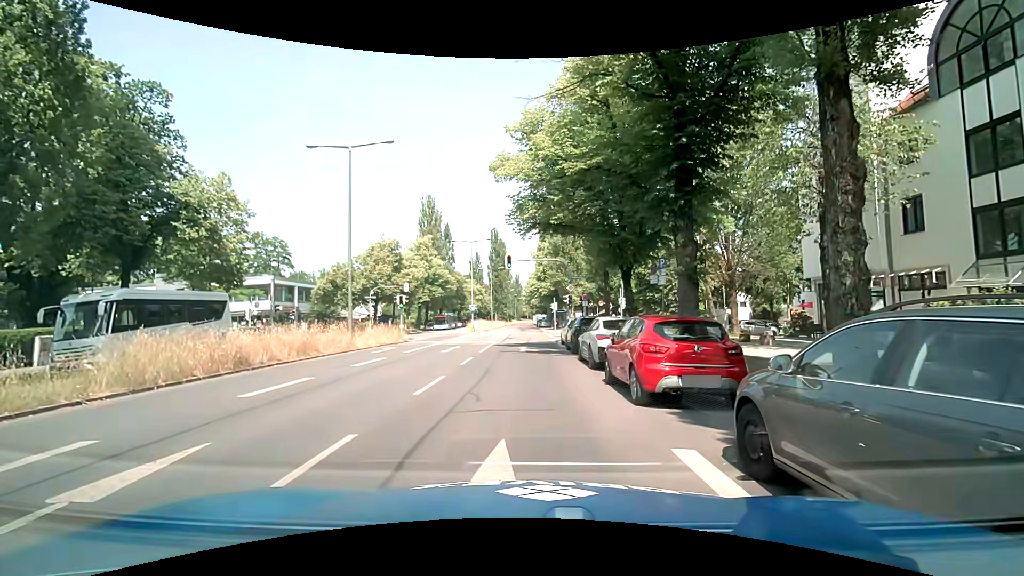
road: secondary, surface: asphalt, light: Day
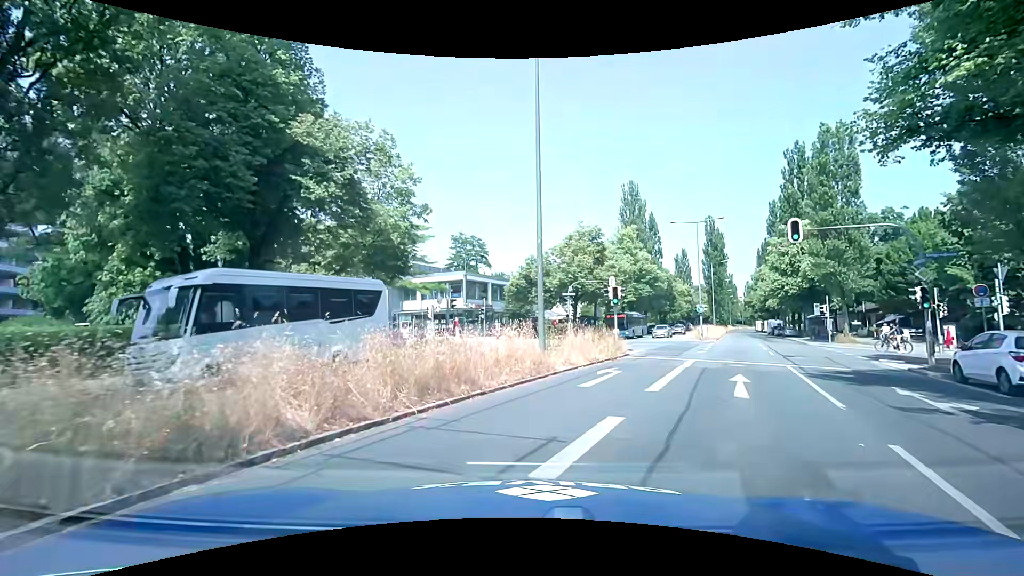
(-3.0, +11.2) m; -24°
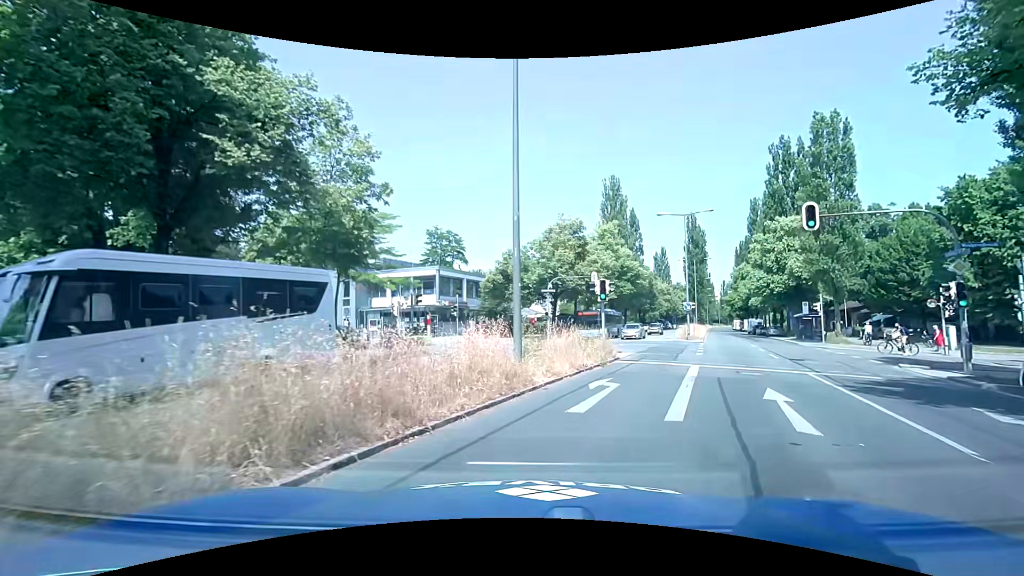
(+0.1, +3.2) m; +3°
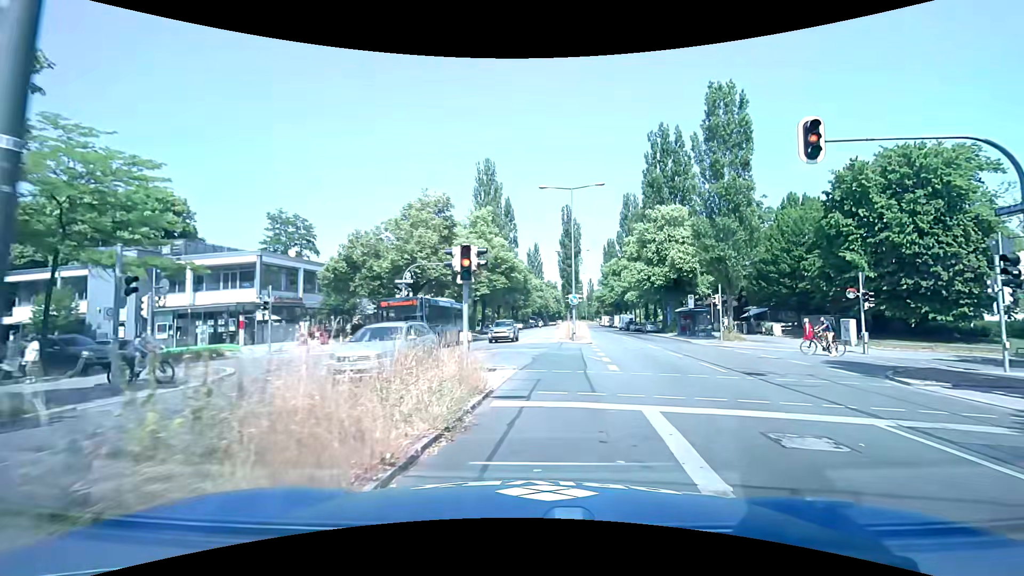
(+1.3, +9.3) m; +13°
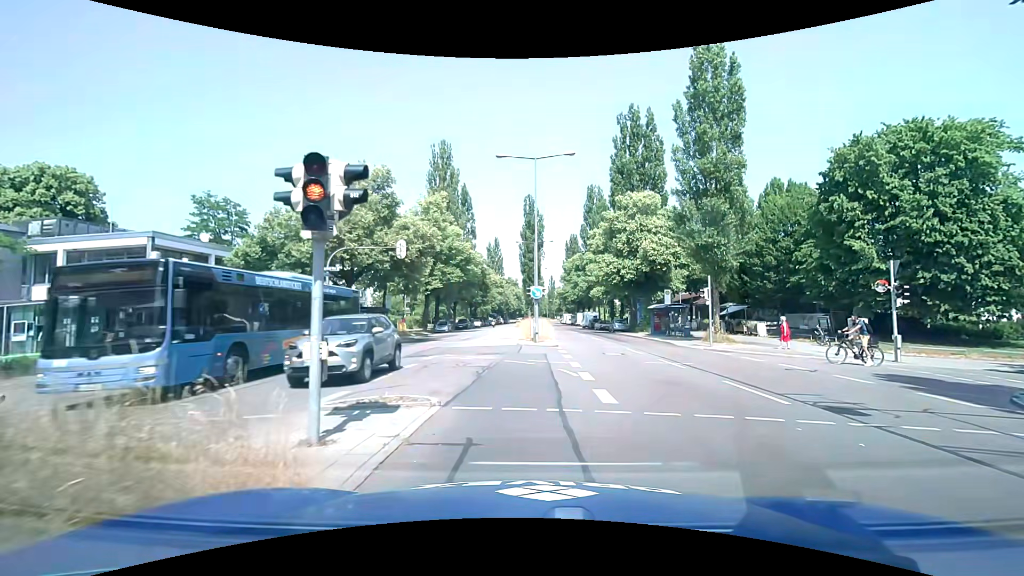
(+0.5, +6.1) m; +6°
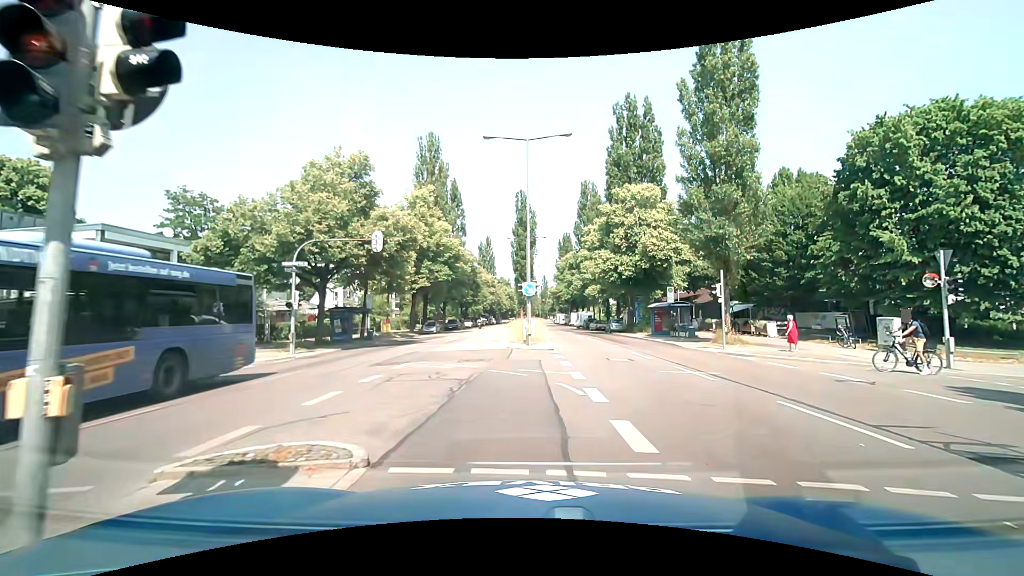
(0.0, +3.0) m; +1°
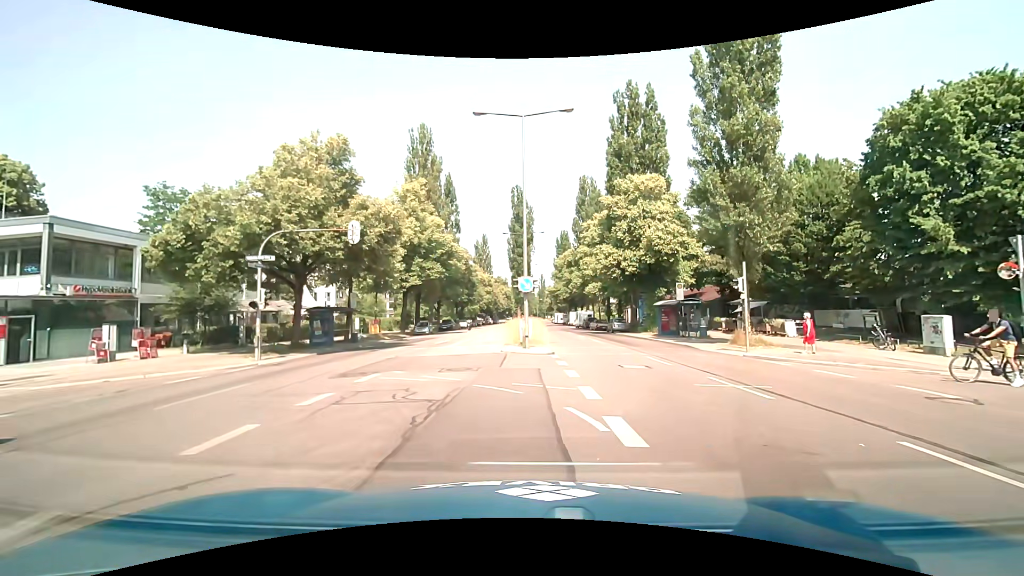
(0.0, +2.9) m; 0°
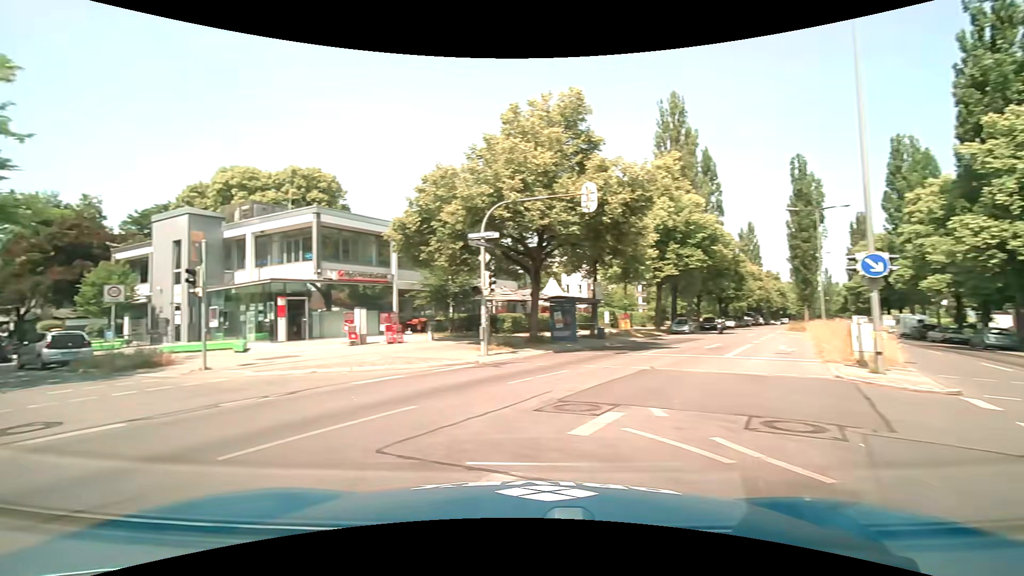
(-0.6, +6.2) m; -29°
